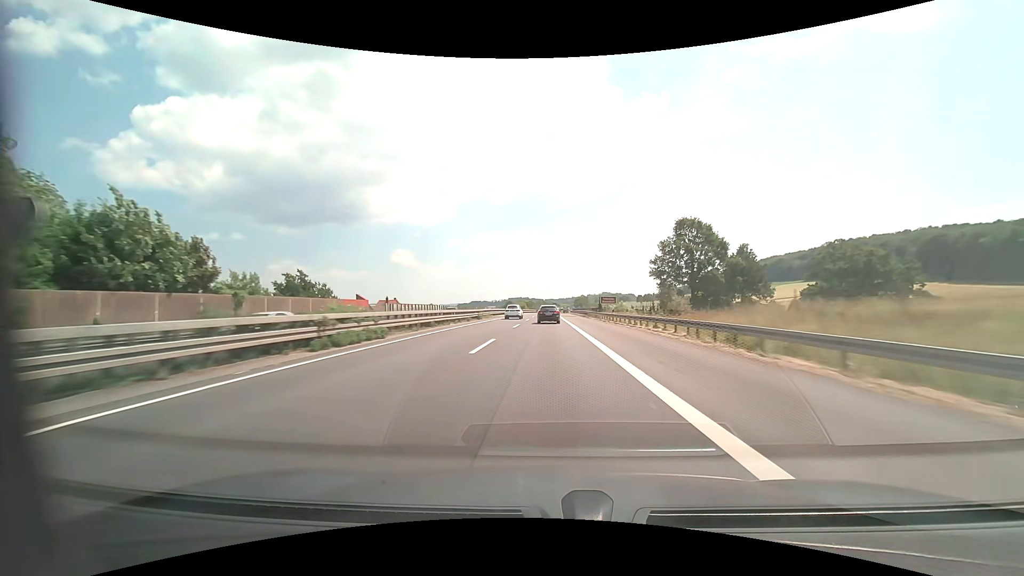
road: motorway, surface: asphalt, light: Day
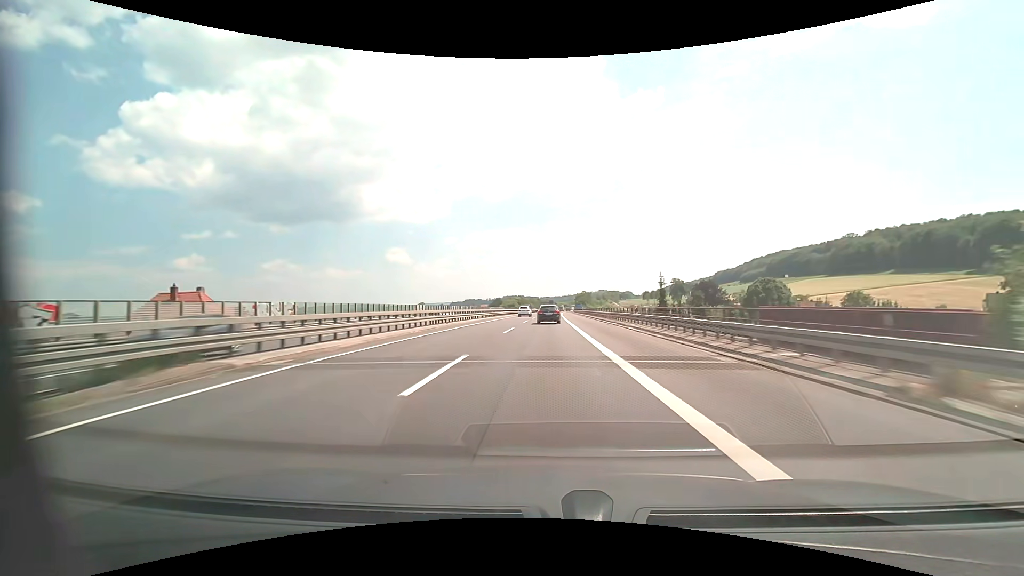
(+0.3, +61.2) m; +1°
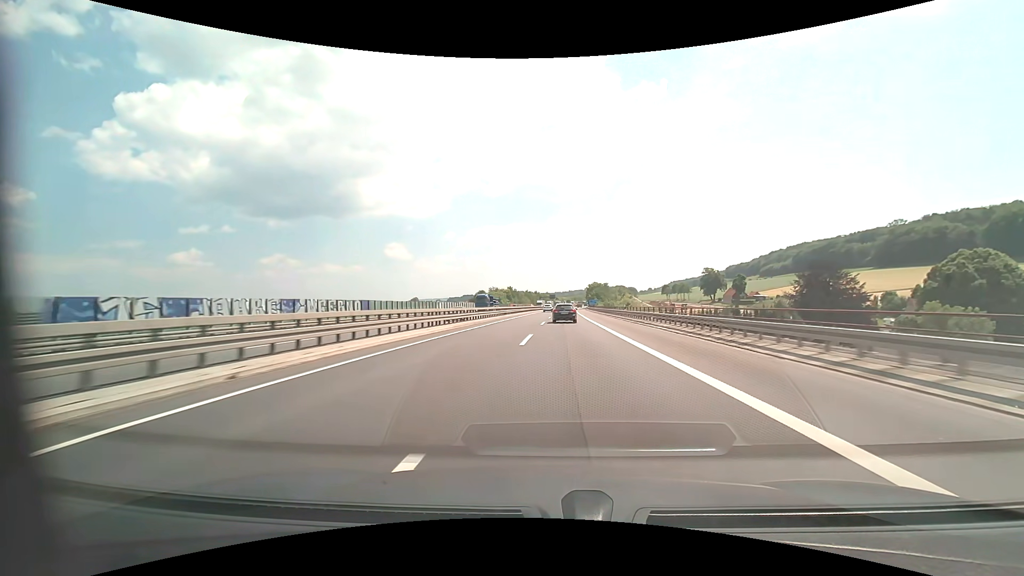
(+0.1, +81.7) m; 0°
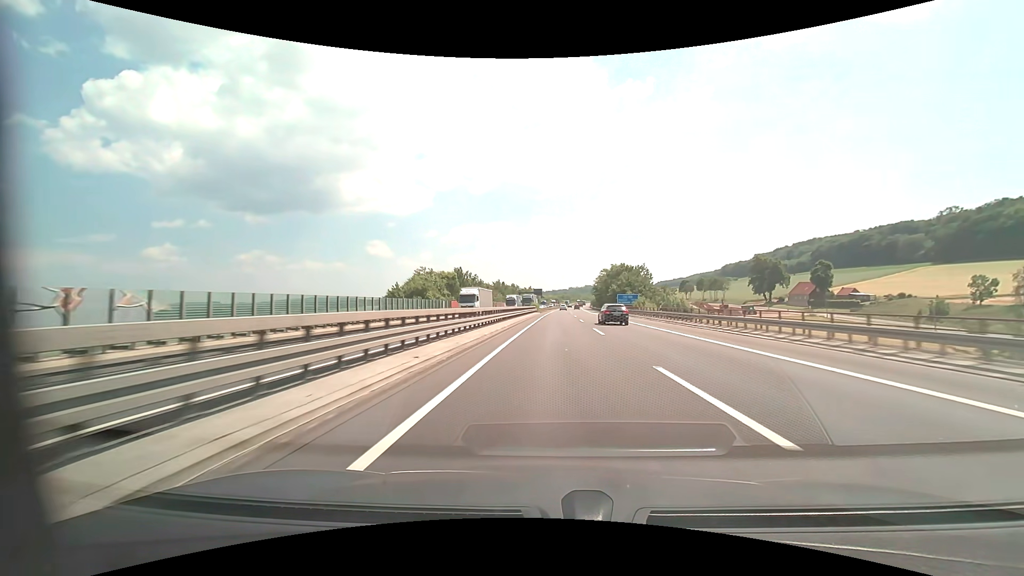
(+0.1, +102.3) m; +2°
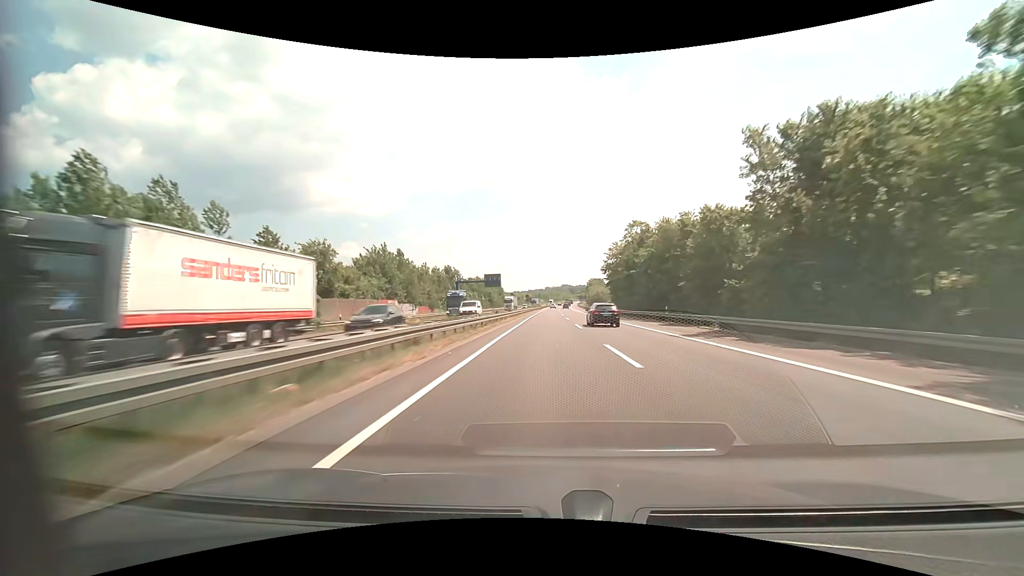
(+3.6, +103.3) m; +3°
(0, +10) (0, +20) (0, +30) (0, +40) (0, +50) (0, +60) (0, +70) (0, +80) (+1, +90) (+1, +100) m
